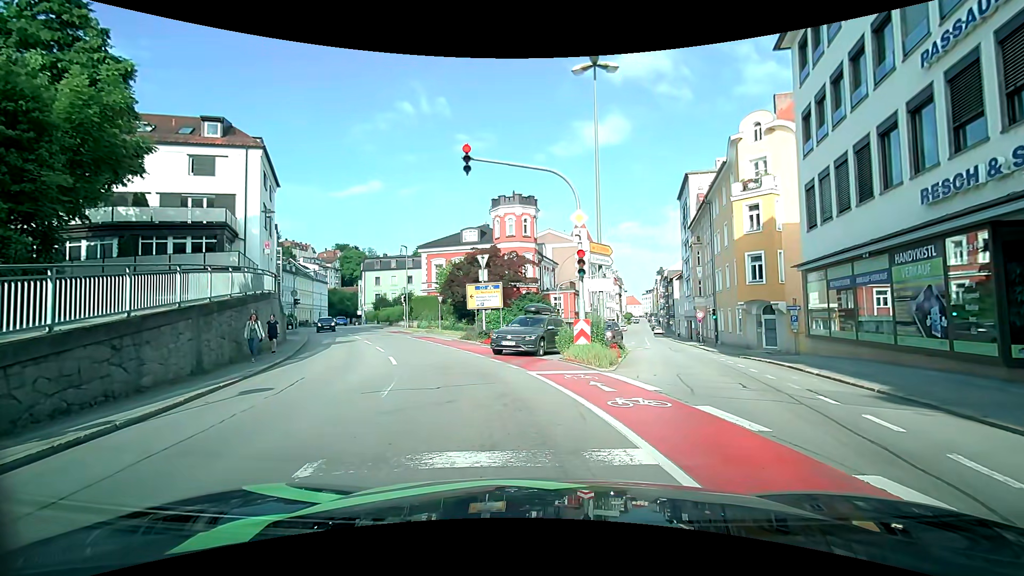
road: tertiary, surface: asphalt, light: Day
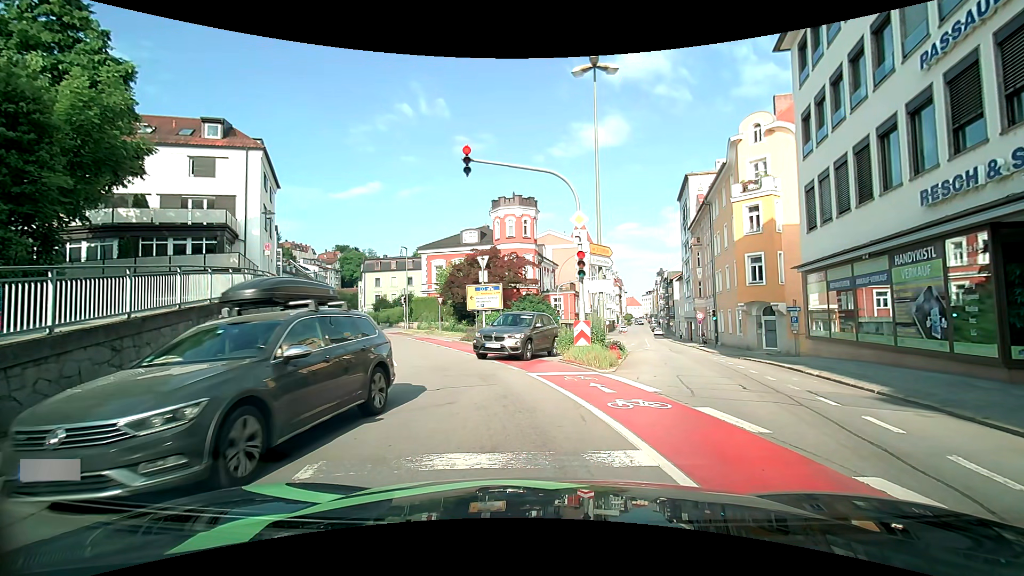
(0.0, +0.1) m; 0°
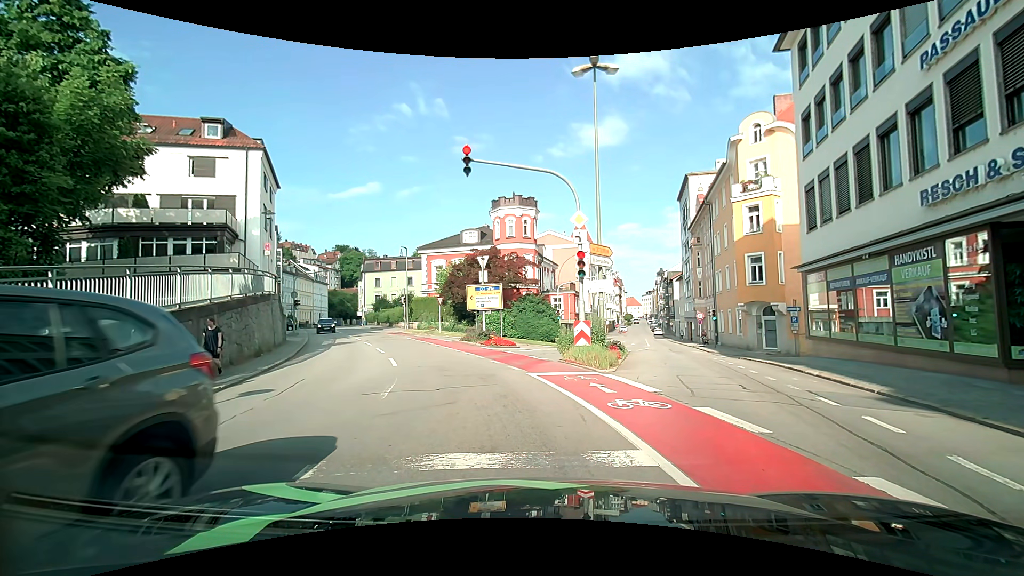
(0.0, 0.0) m; 0°
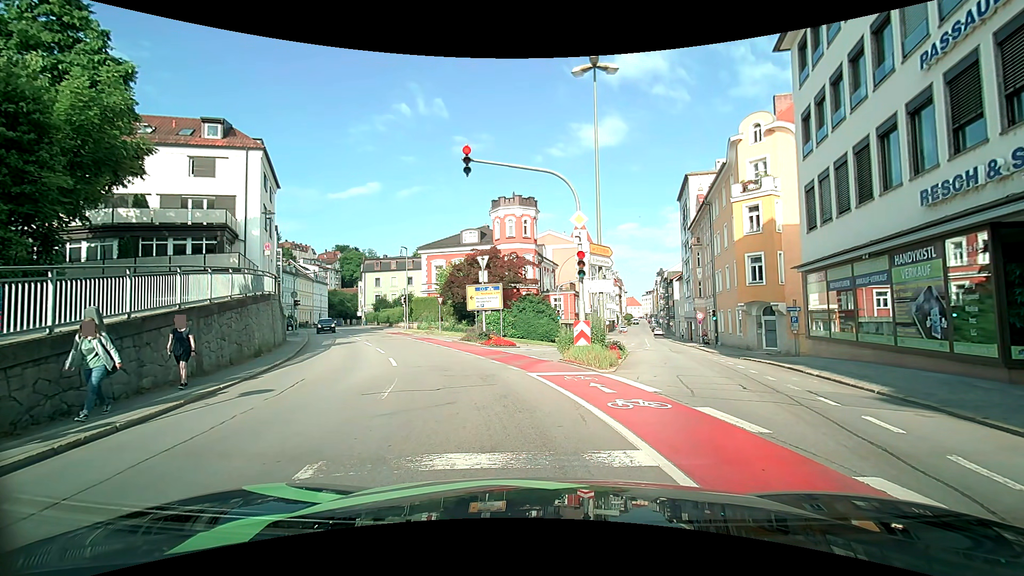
(0.0, 0.0) m; 0°
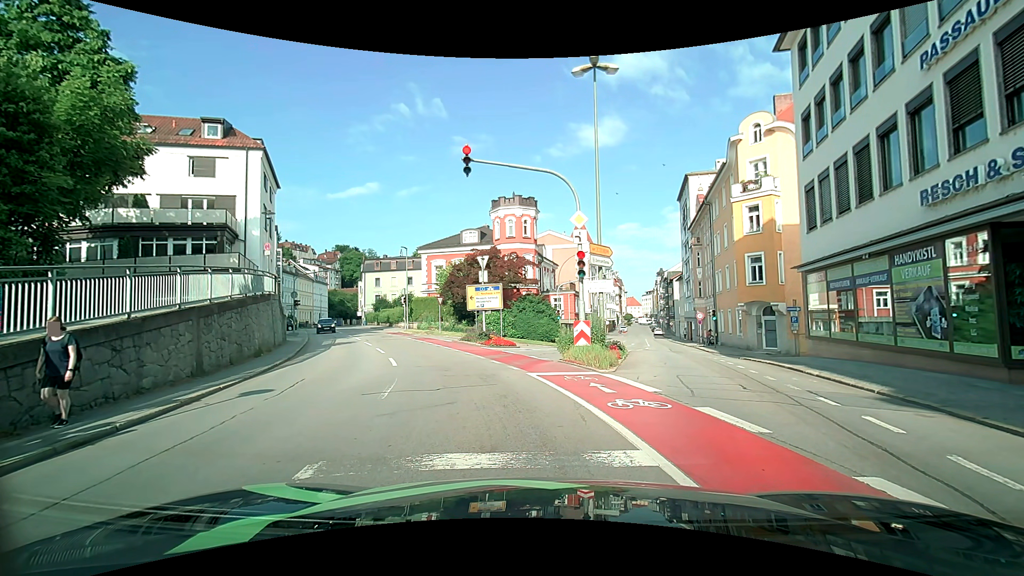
(0.0, 0.0) m; 0°
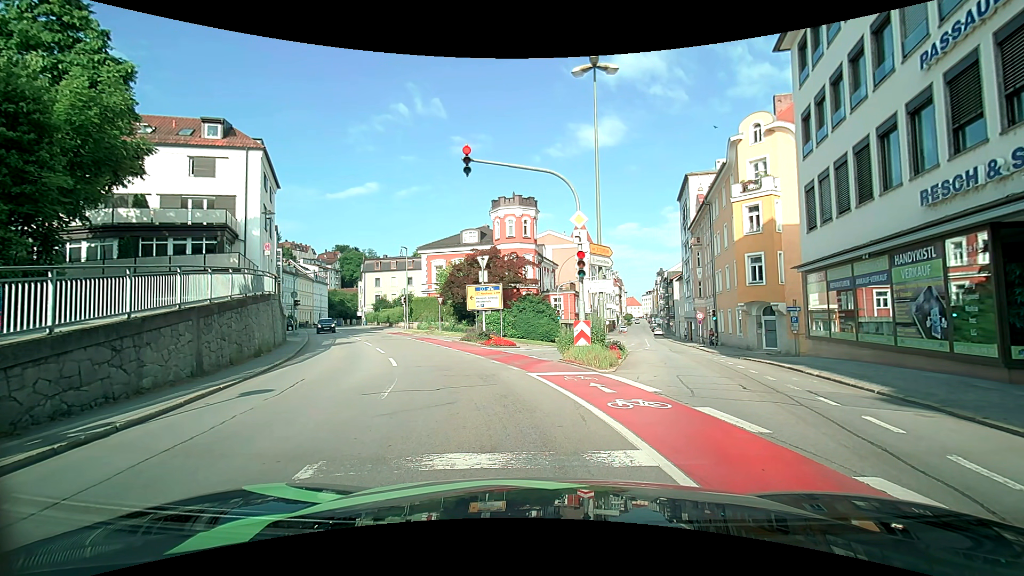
(0.0, 0.0) m; 0°
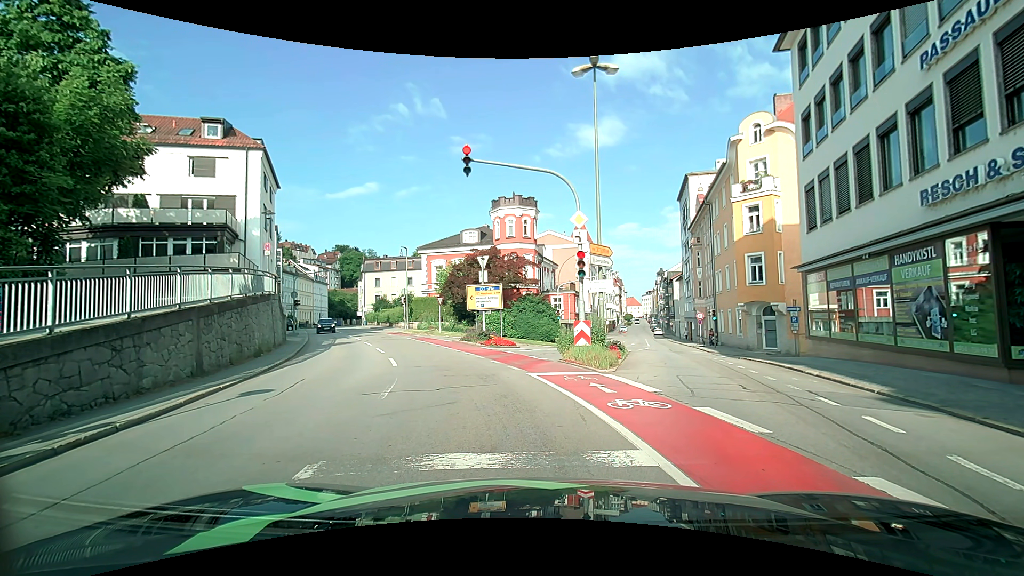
(0.0, 0.0) m; 0°
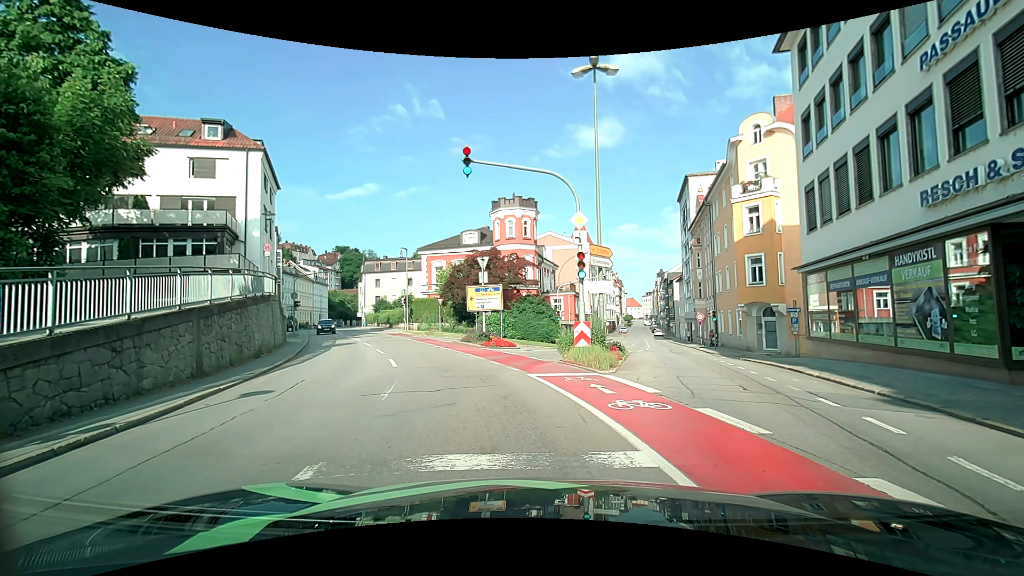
(0.0, 0.0) m; 0°
